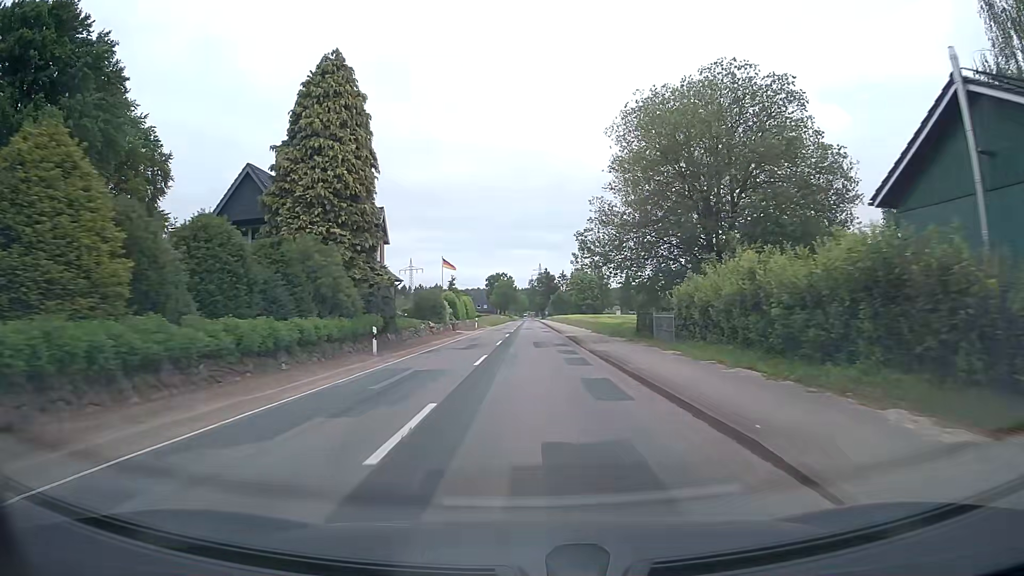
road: tertiary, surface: asphalt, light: Day
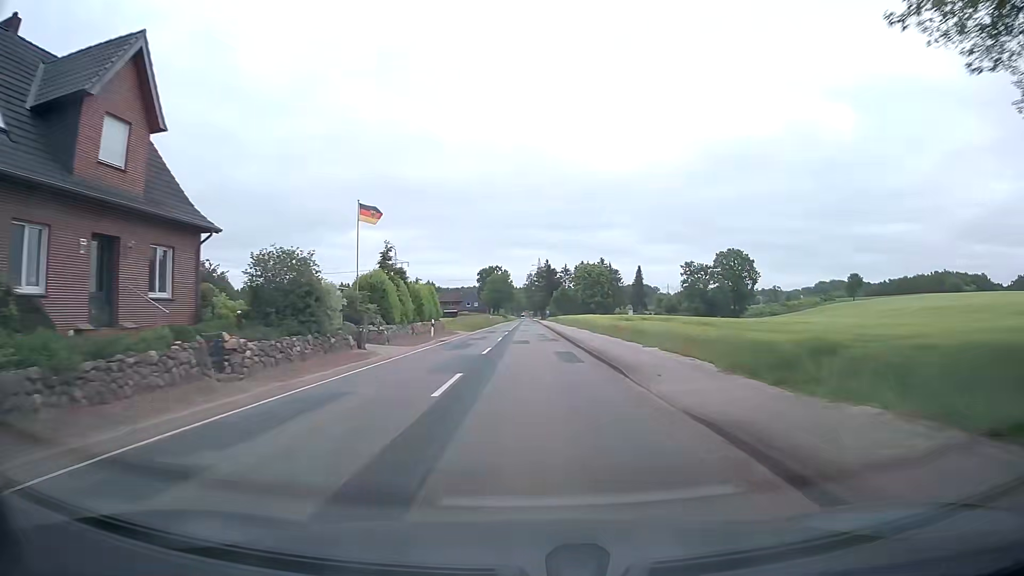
(+0.1, +31.6) m; +1°
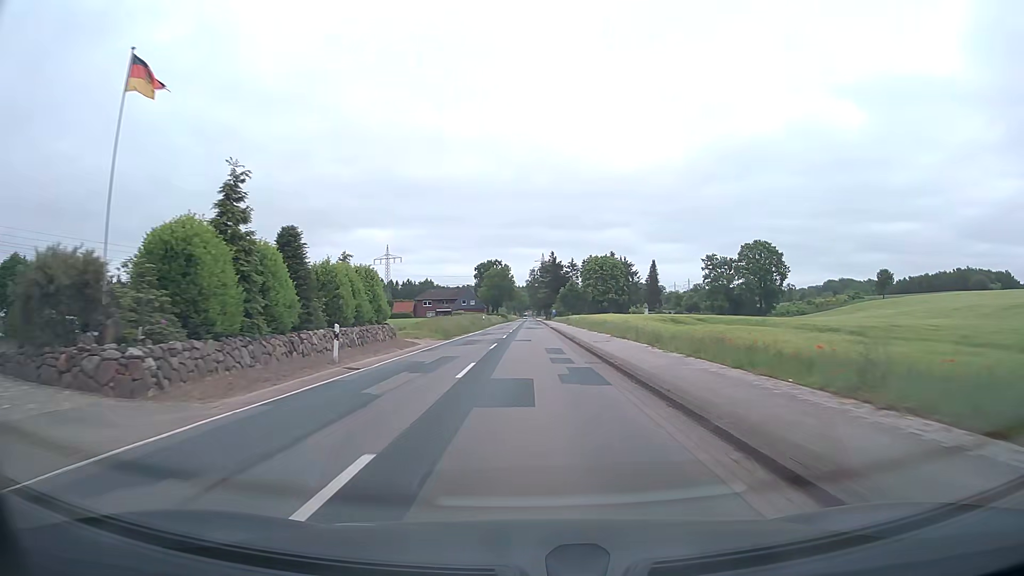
(-0.2, +21.1) m; -1°
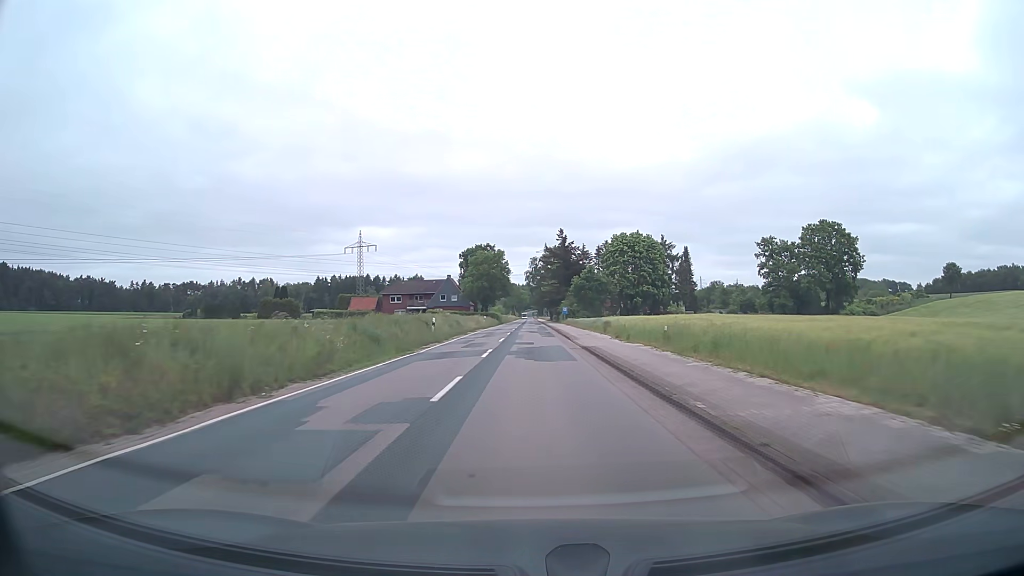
(0.0, +41.9) m; 0°
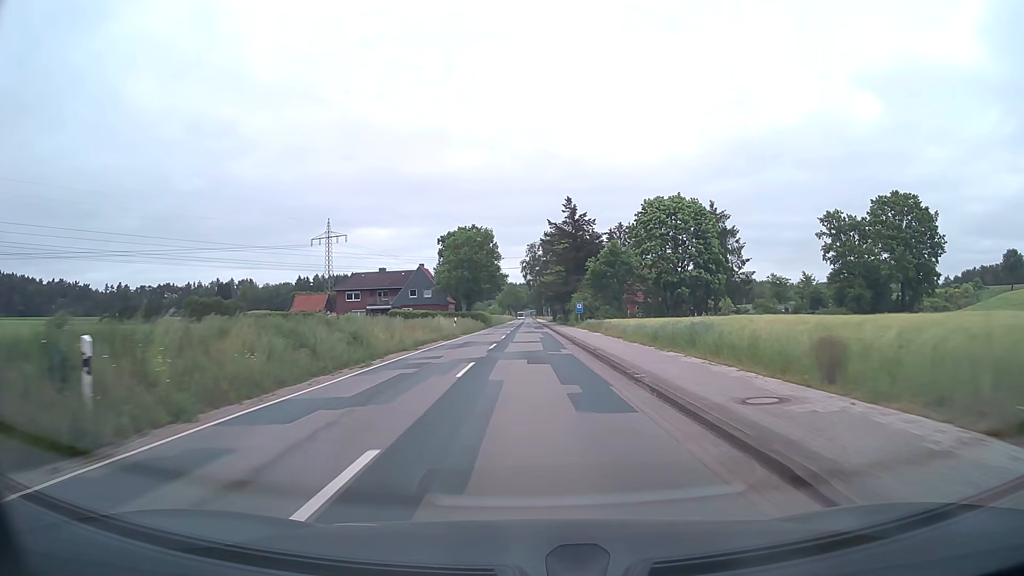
(+0.1, +31.1) m; 0°
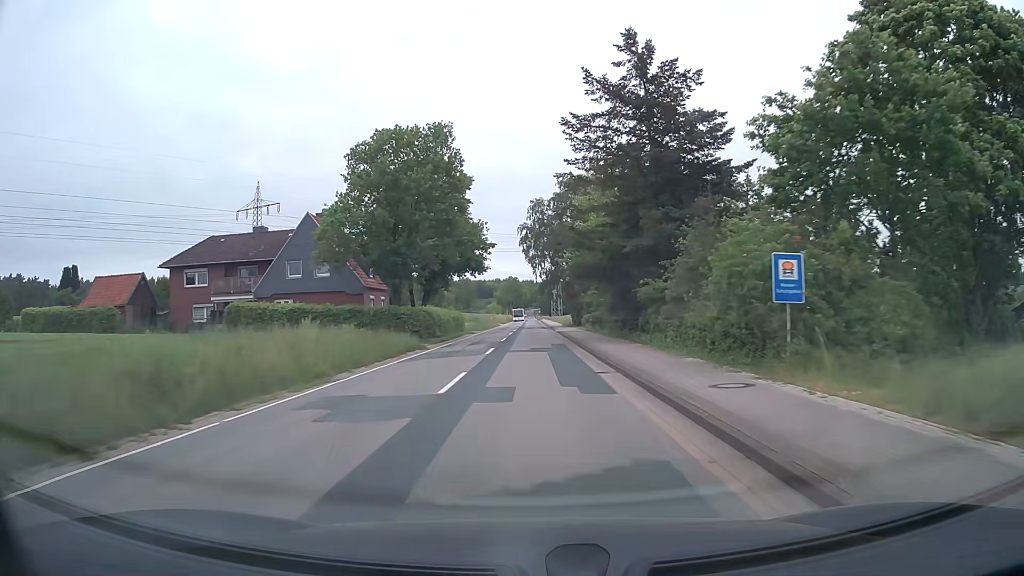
(-0.2, +51.5) m; 0°
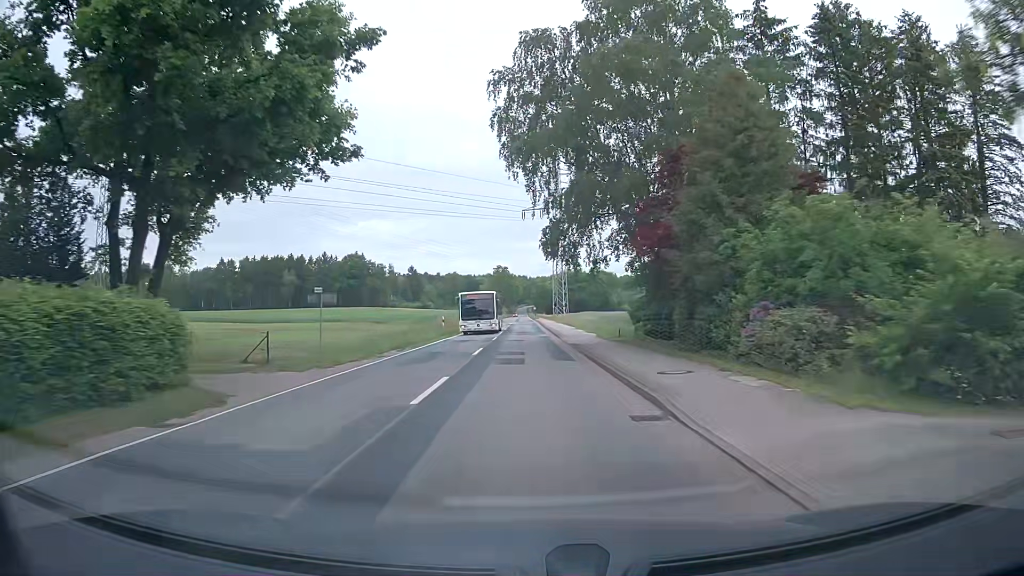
(+0.1, +50.5) m; 0°
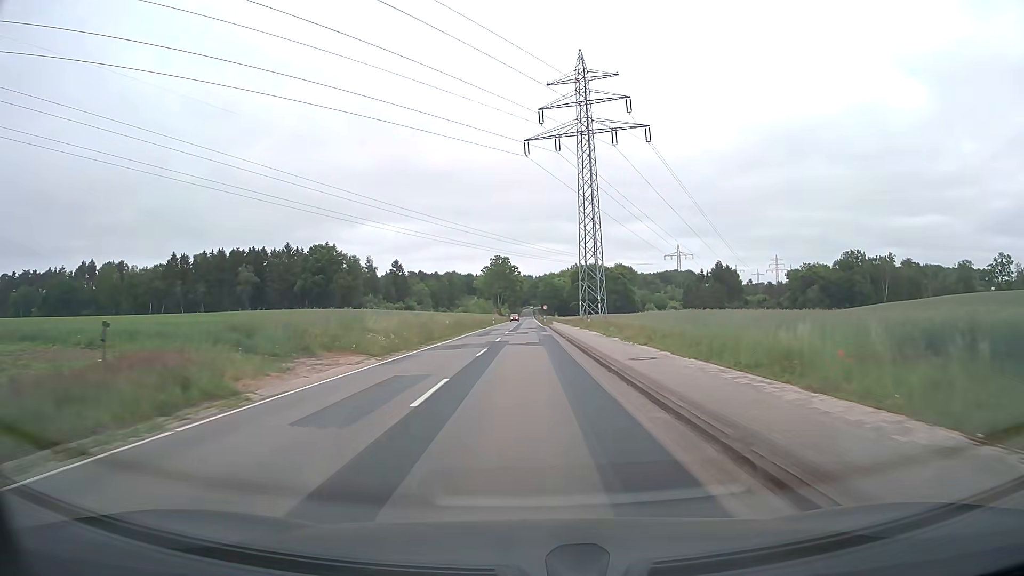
(0.0, +48.8) m; 0°
(0, +10) (0, +20) (0, +30) (0, +40) (0, +50) (0, +60) (0, +70) (0, +80) (0, +90) (0, +100) m
